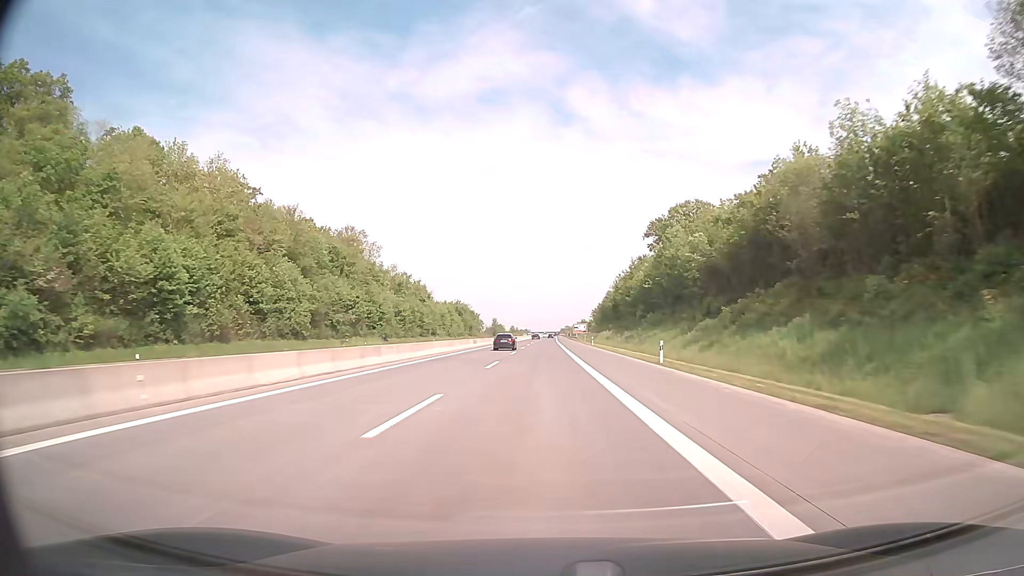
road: motorway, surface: asphalt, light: Day
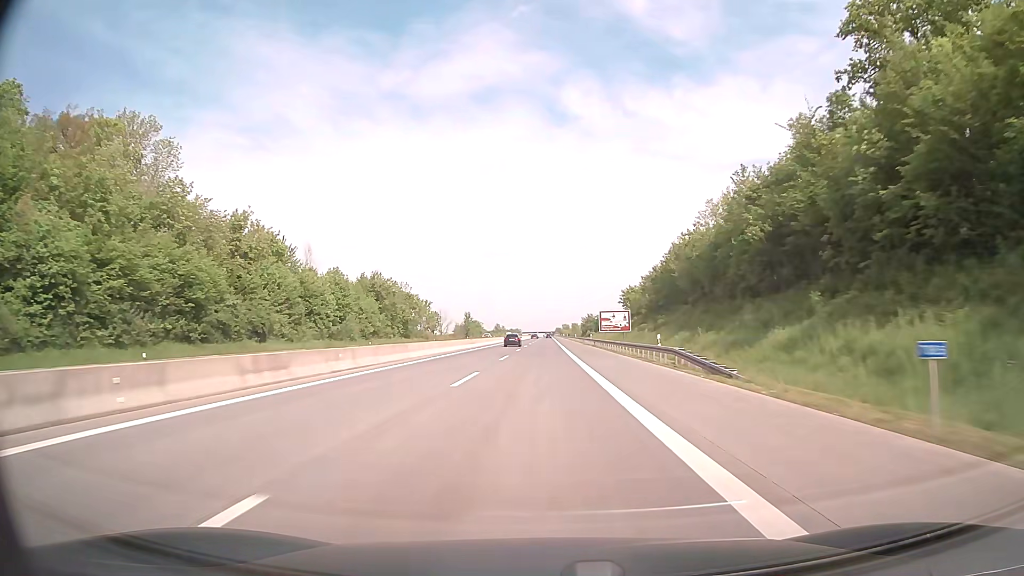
(+0.4, +99.1) m; +1°
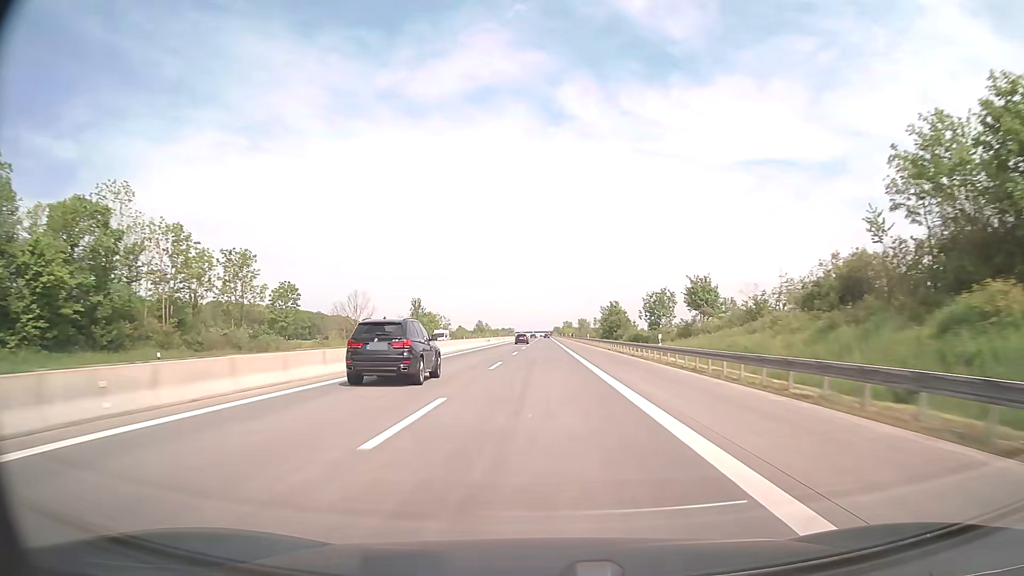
(+0.2, +99.0) m; 0°
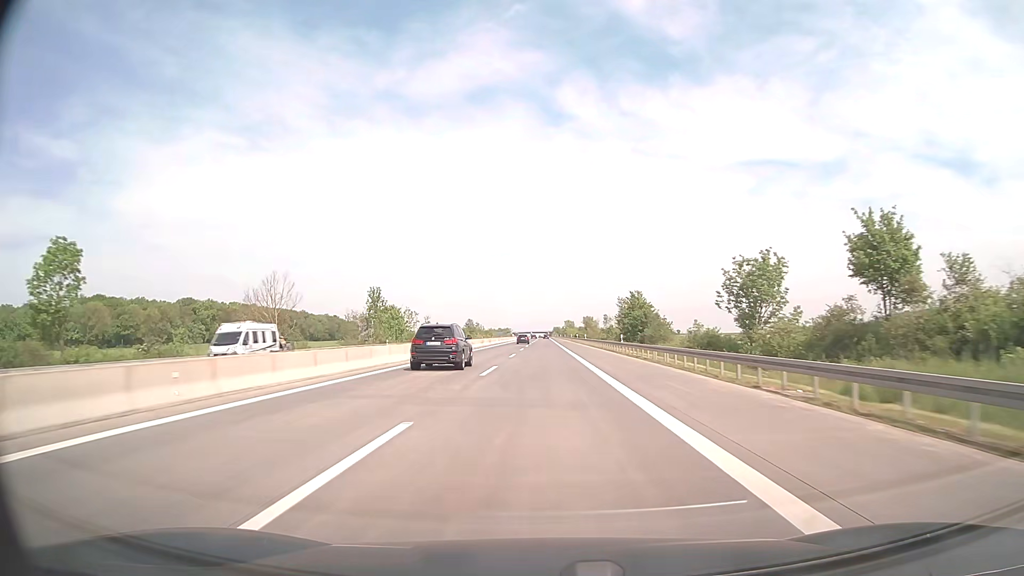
(0.0, +39.6) m; 0°
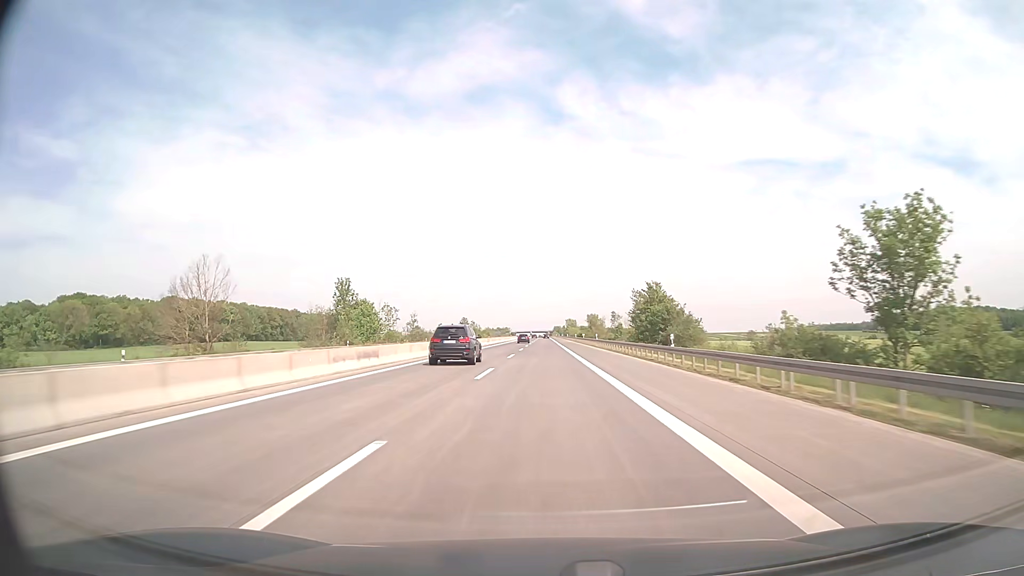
(0.0, +19.8) m; 0°
(0, +10) (0, +20) (0, +30) (0, +40) (0, +50) (0, +60) (0, +70) (0, +80) (0, +90) (0, +100) m
